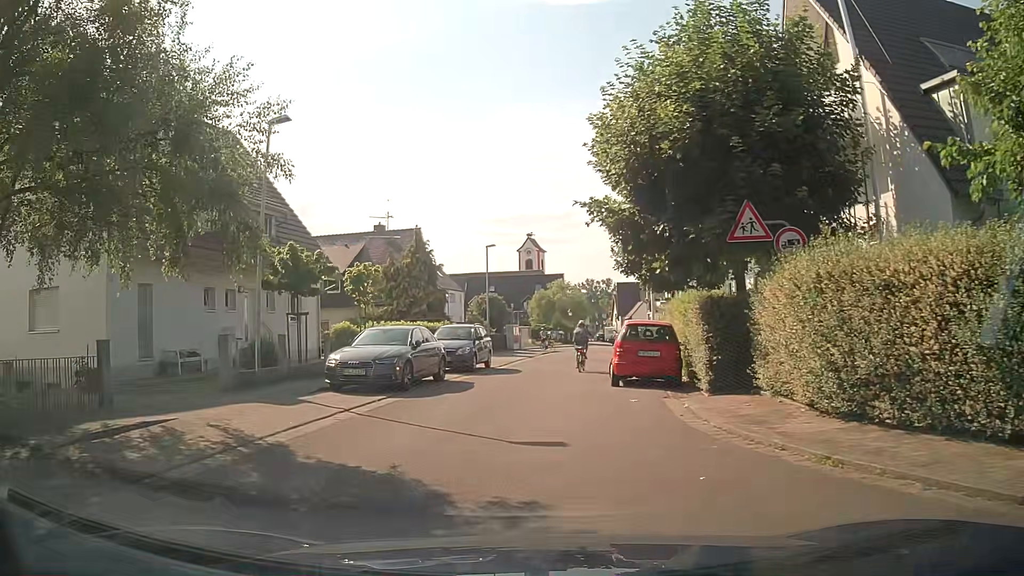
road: residential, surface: asphalt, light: Day
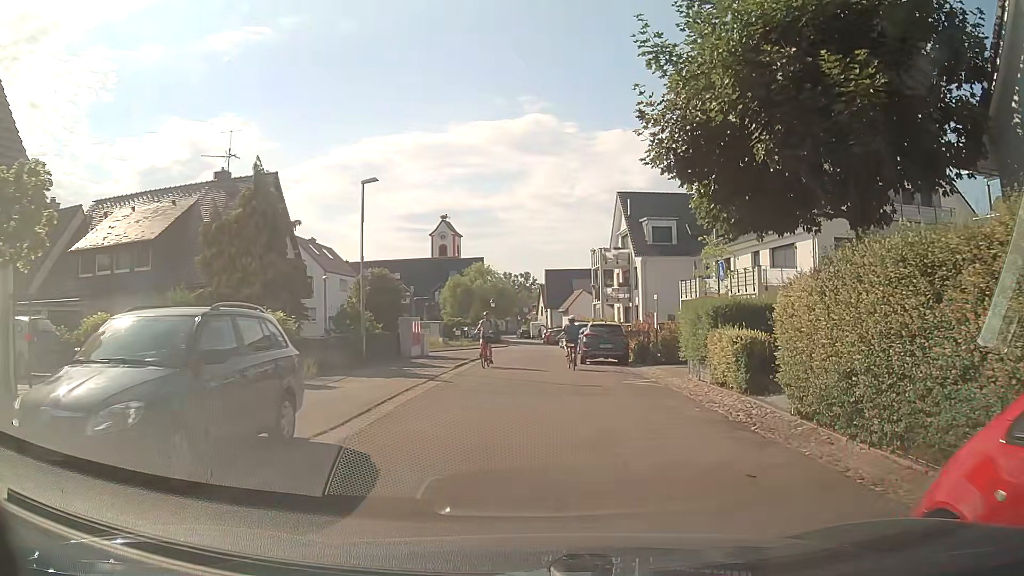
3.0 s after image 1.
(0.0, +16.4) m; +8°
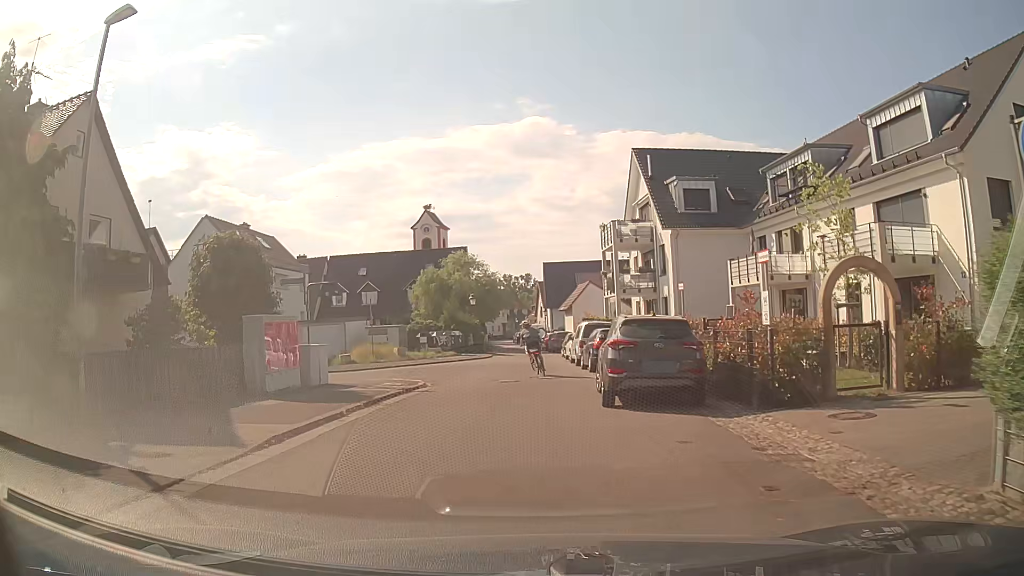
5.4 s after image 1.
(+0.3, +14.1) m; -1°
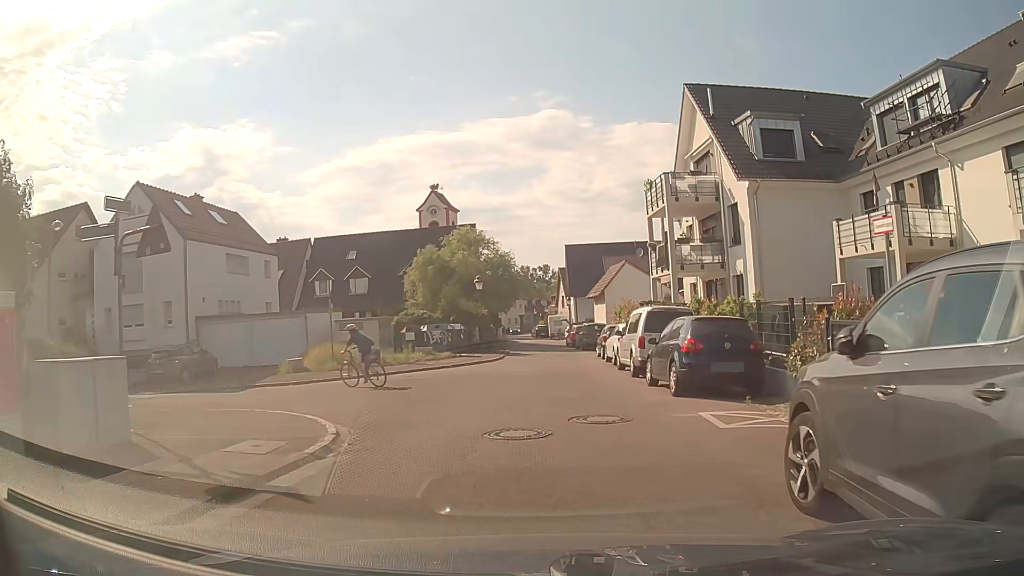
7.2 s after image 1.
(-0.3, +10.3) m; -1°
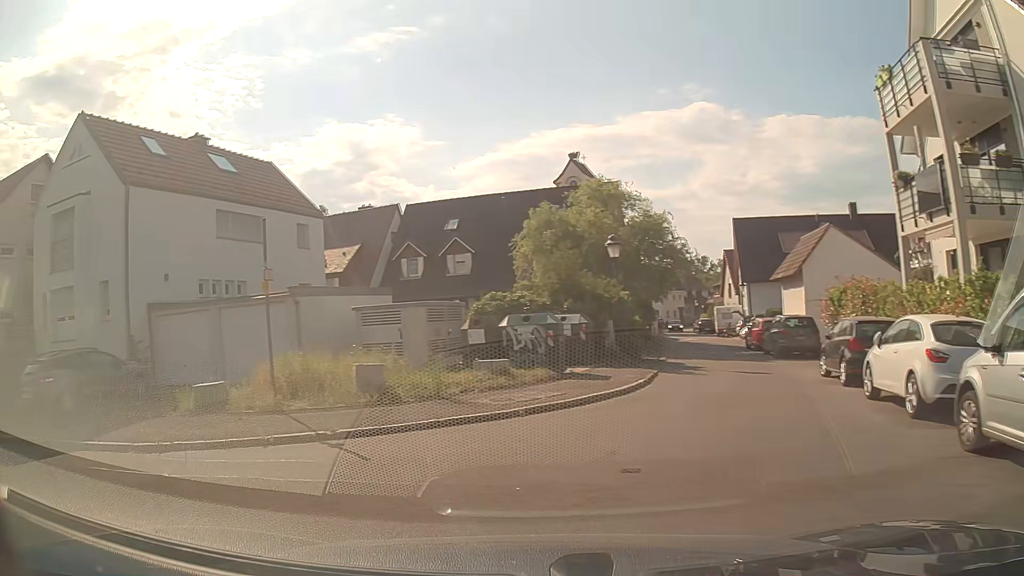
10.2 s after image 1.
(-0.2, +13.8) m; -15°
